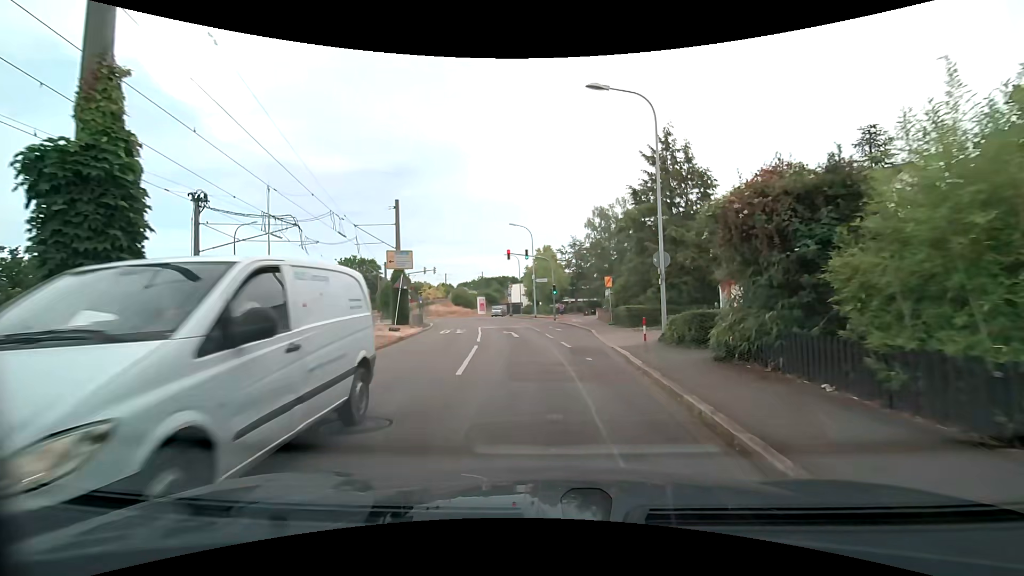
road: residential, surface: asphalt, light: Day
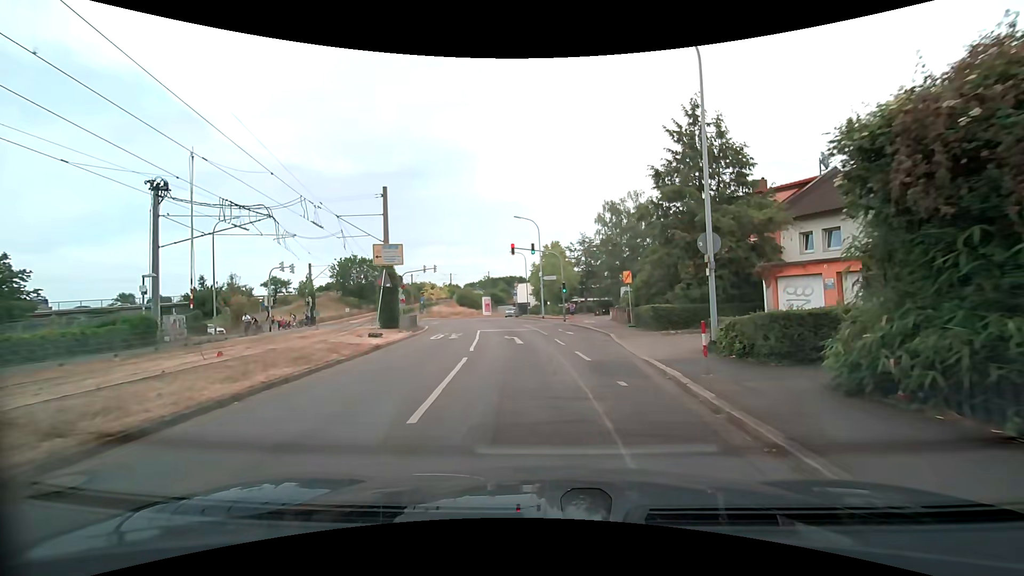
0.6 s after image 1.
(0.0, +4.1) m; -1°
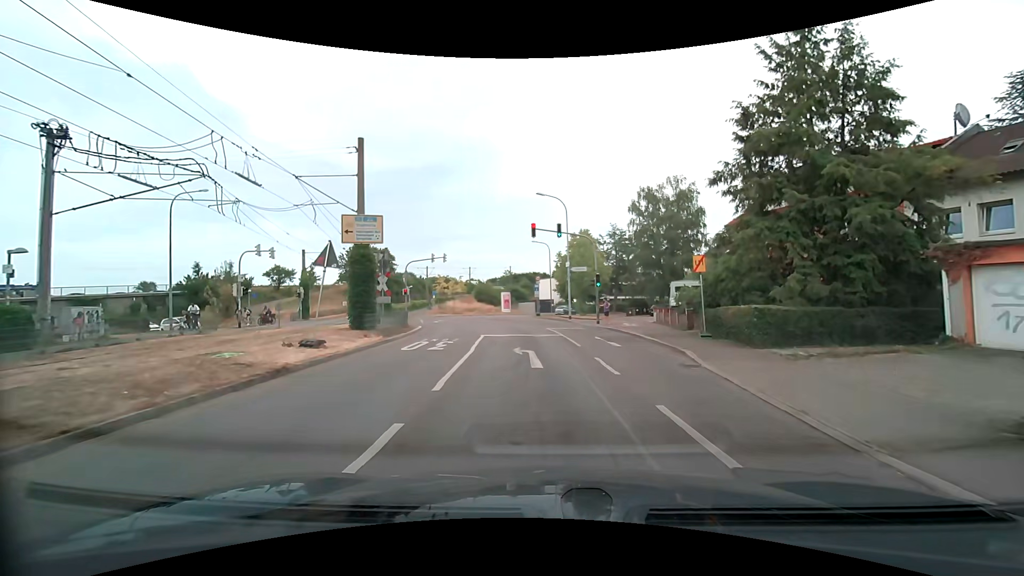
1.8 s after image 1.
(-0.2, +8.0) m; -3°
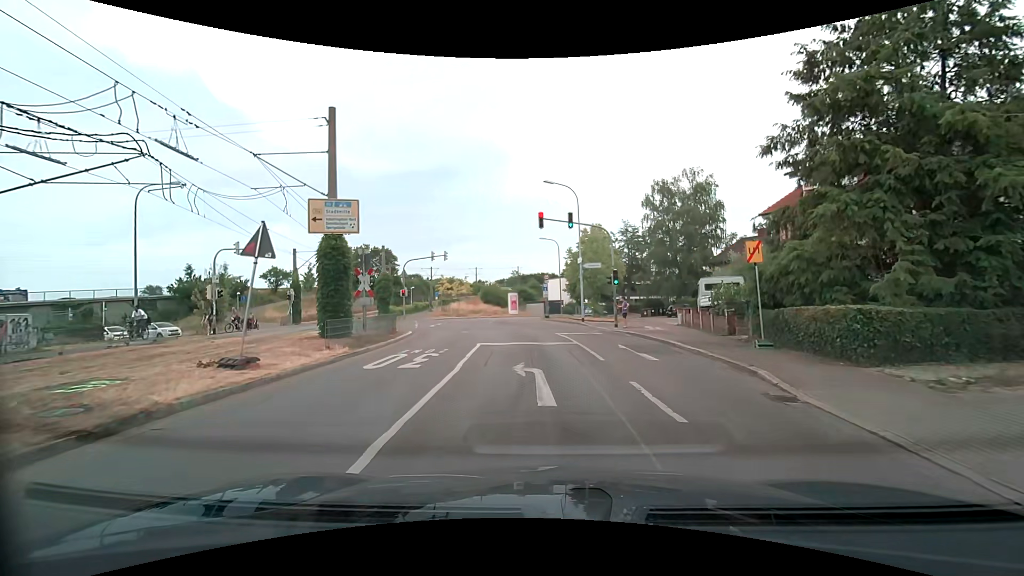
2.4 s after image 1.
(0.0, +3.8) m; -1°
